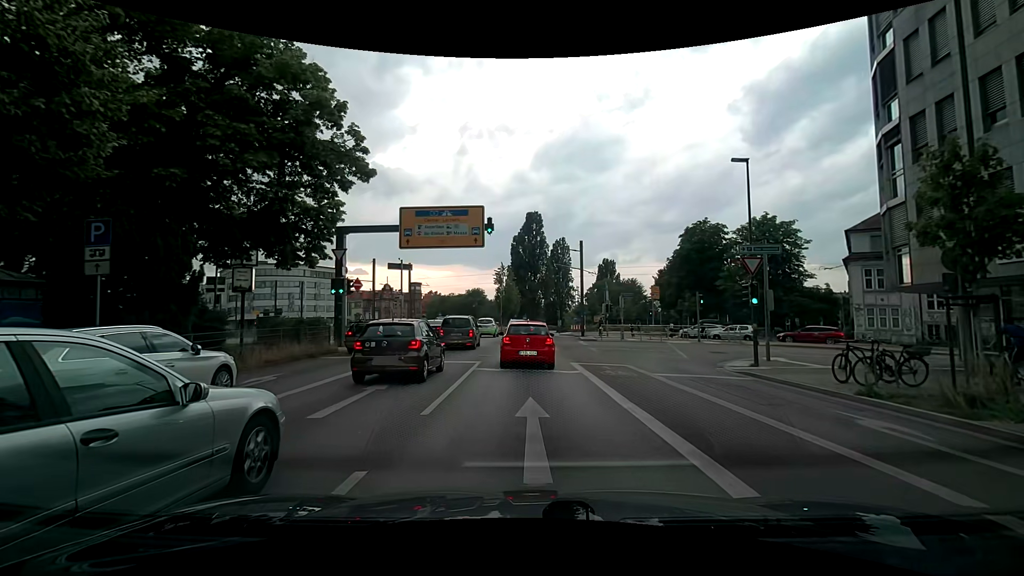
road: primary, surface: asphalt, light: Day
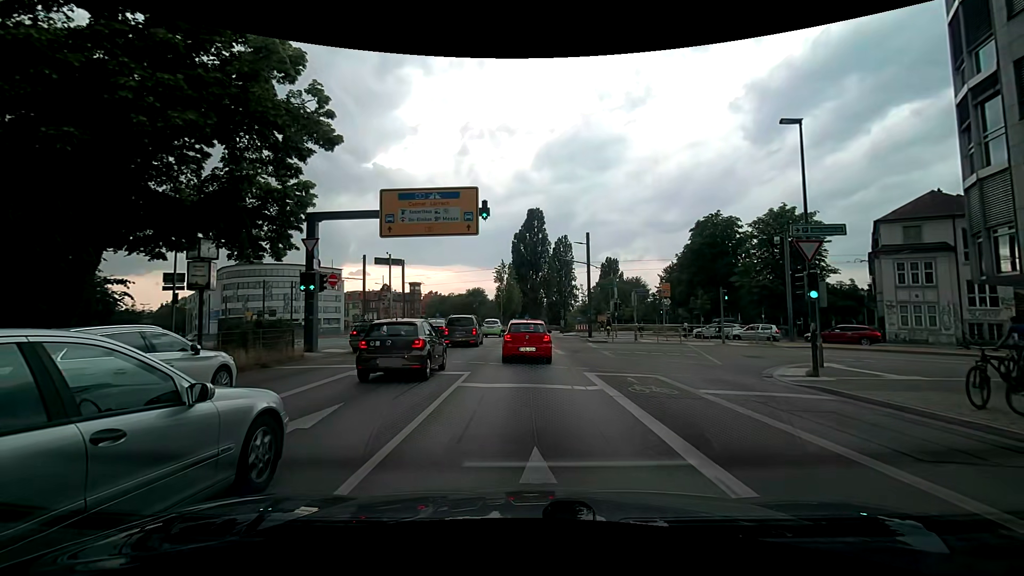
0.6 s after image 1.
(0.0, +3.8) m; -1°
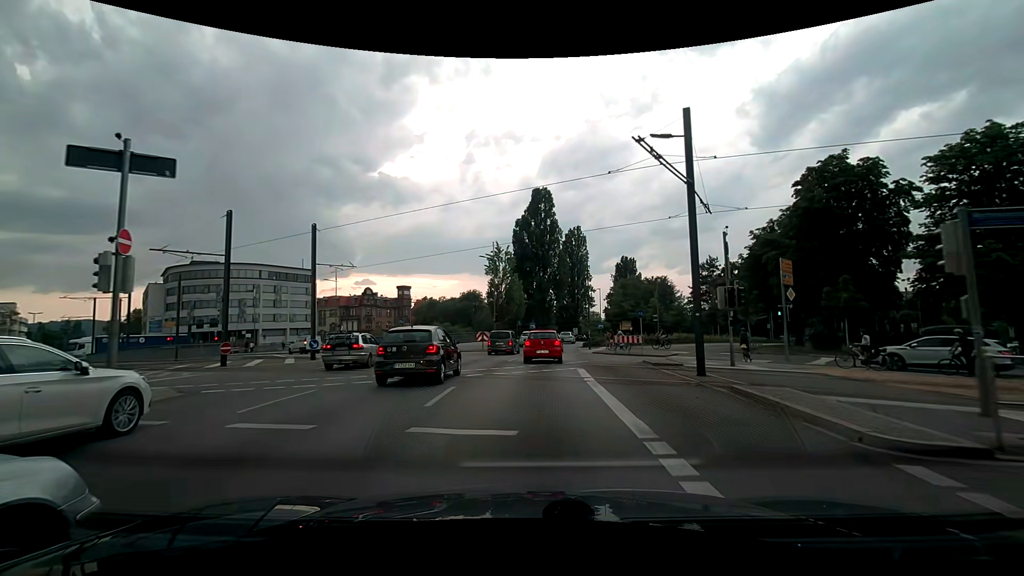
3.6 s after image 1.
(+0.2, +24.0) m; +1°
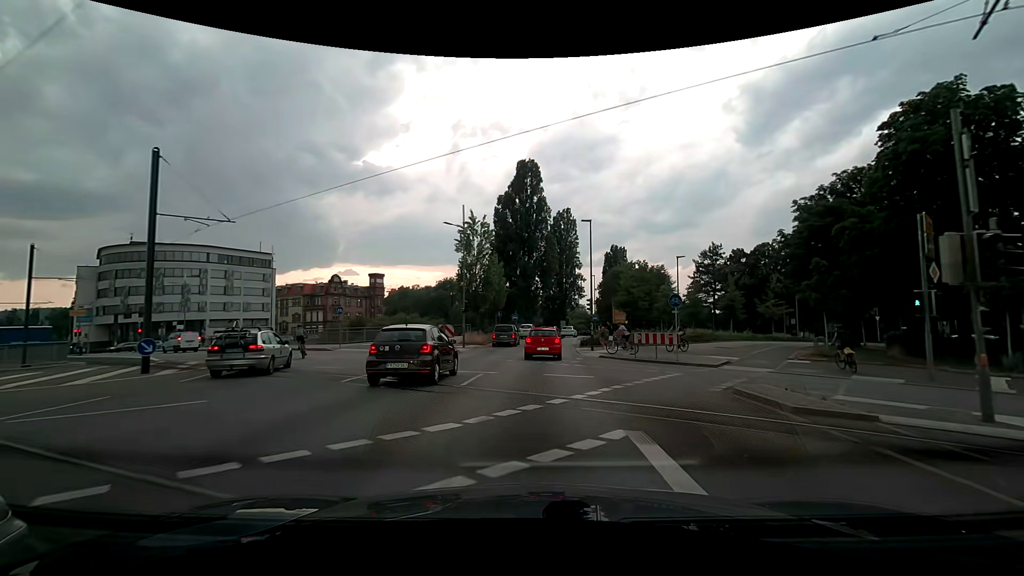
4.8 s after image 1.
(0.0, +11.7) m; +1°
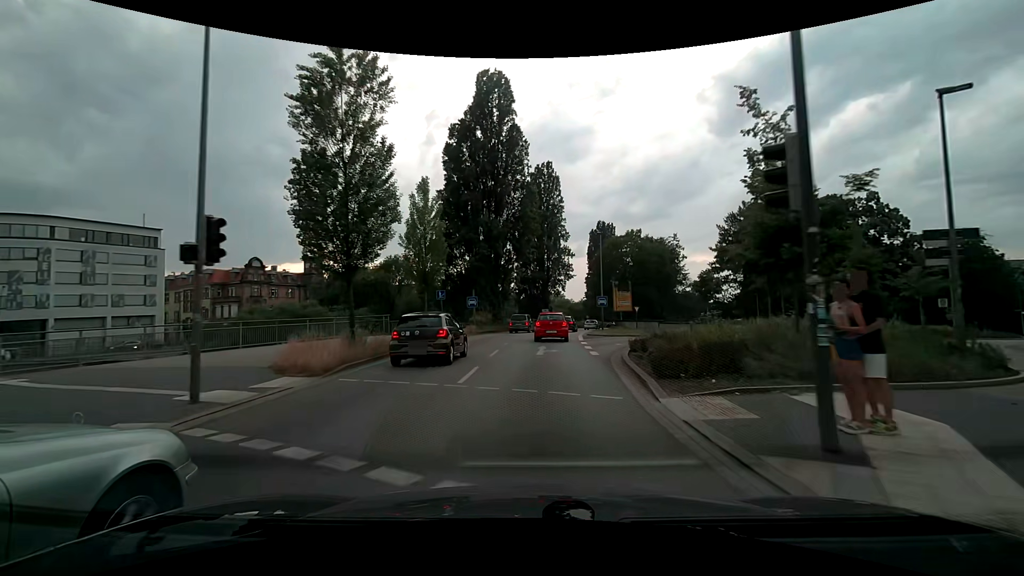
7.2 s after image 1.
(+0.7, +25.9) m; +2°
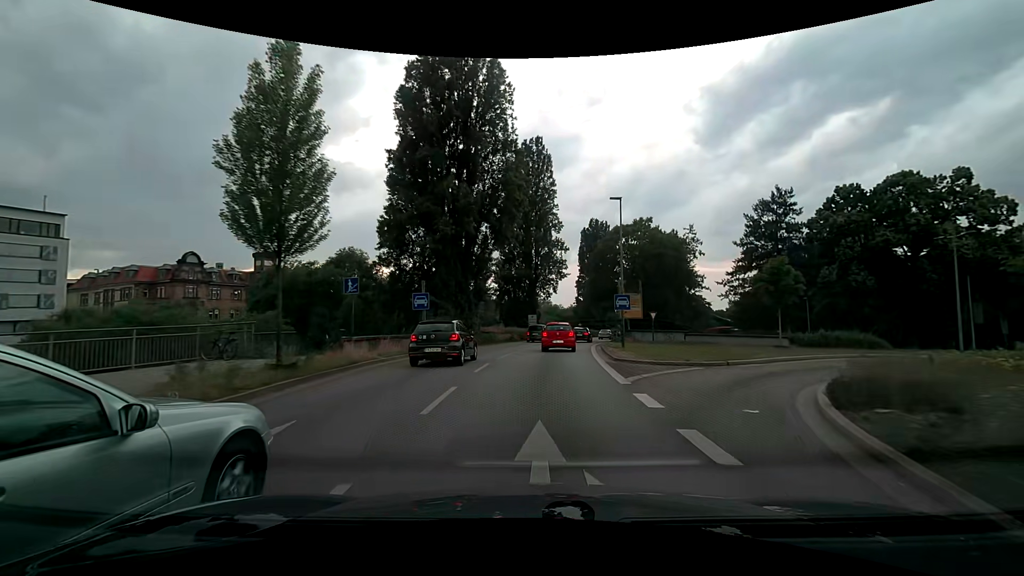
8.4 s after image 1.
(+0.3, +14.6) m; +2°
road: trunk
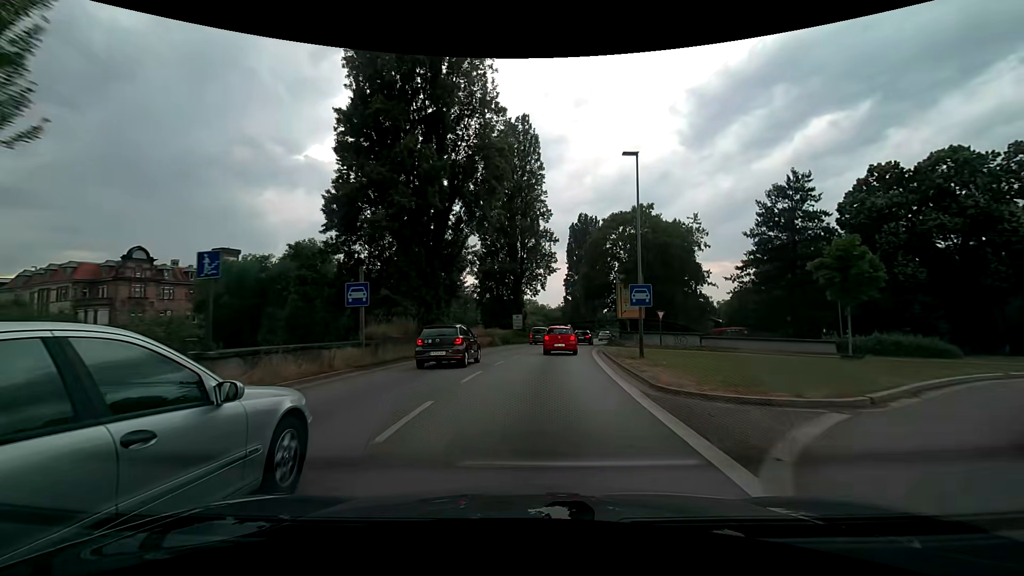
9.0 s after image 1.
(+0.1, +7.5) m; +2°
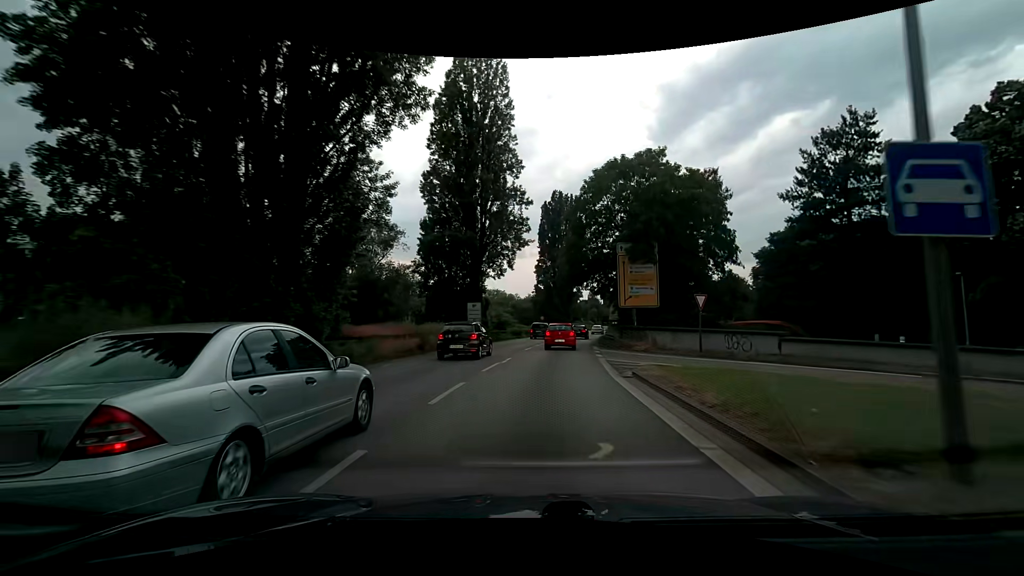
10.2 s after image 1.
(+0.4, +15.2) m; +4°
(0, +10) (+1, +20) (+2, +30) (+3, +40) (+4, +50) (+6, +60) (+8, +69) (+9, +79) (+11, +89) (+13, +99) m
